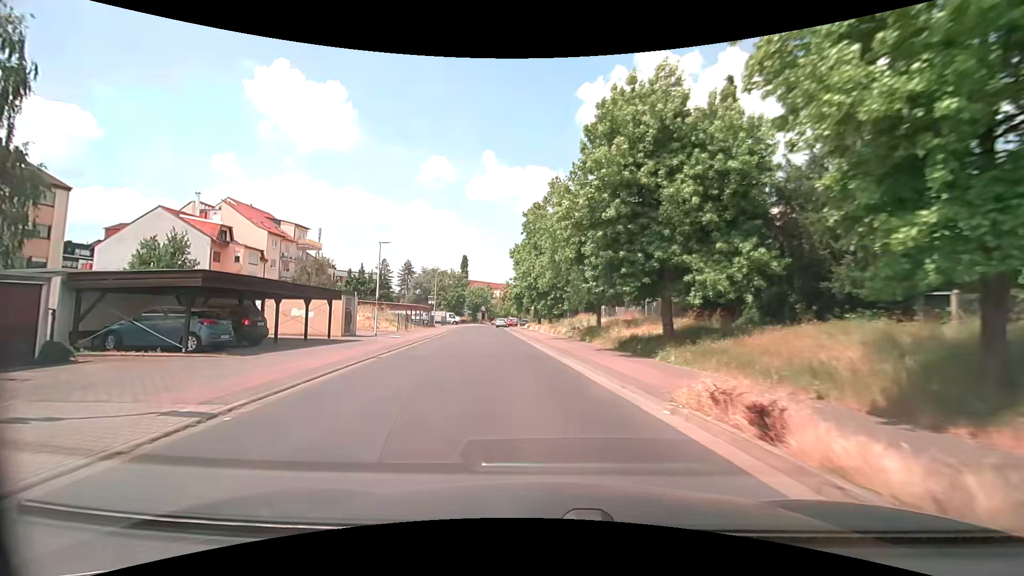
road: tertiary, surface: asphalt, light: Day
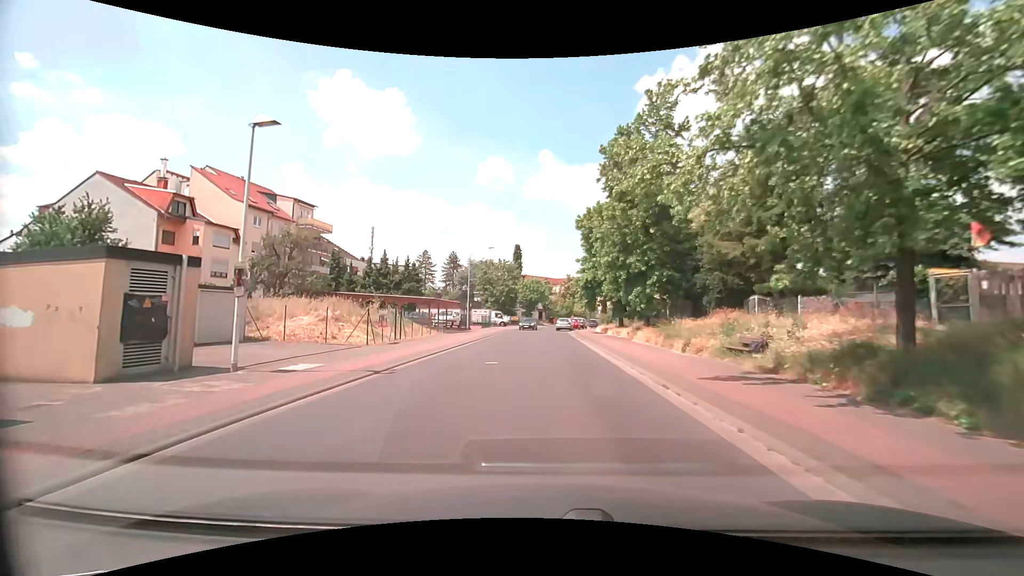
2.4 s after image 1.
(-1.7, +20.9) m; -8°
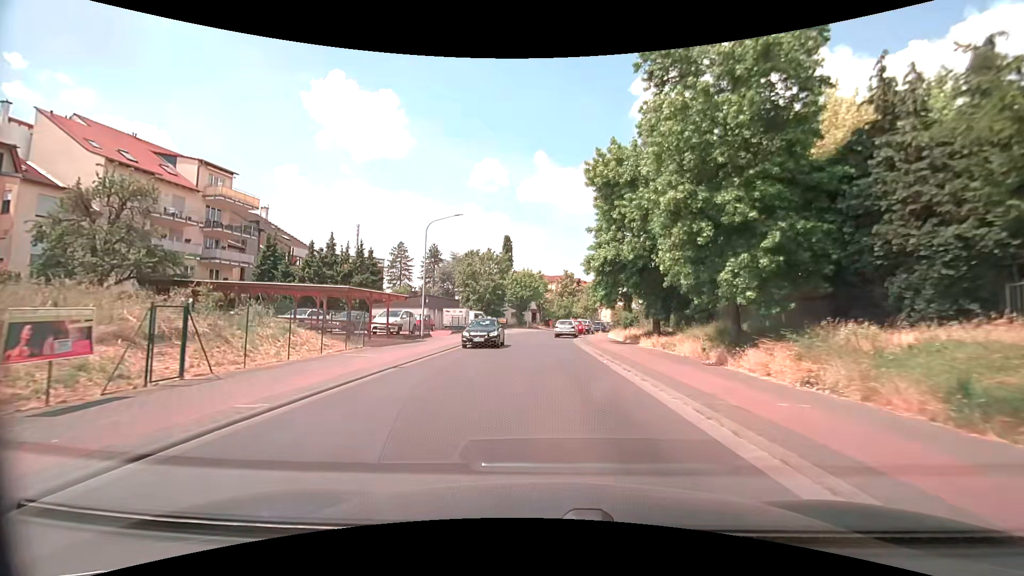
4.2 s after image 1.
(+0.3, +16.0) m; +3°
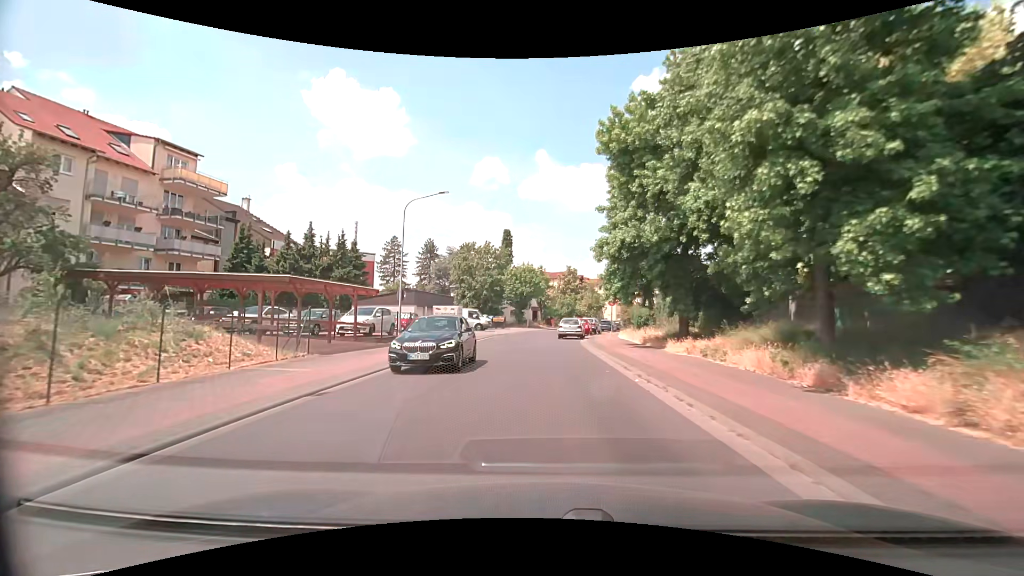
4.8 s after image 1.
(-0.1, +5.4) m; -1°
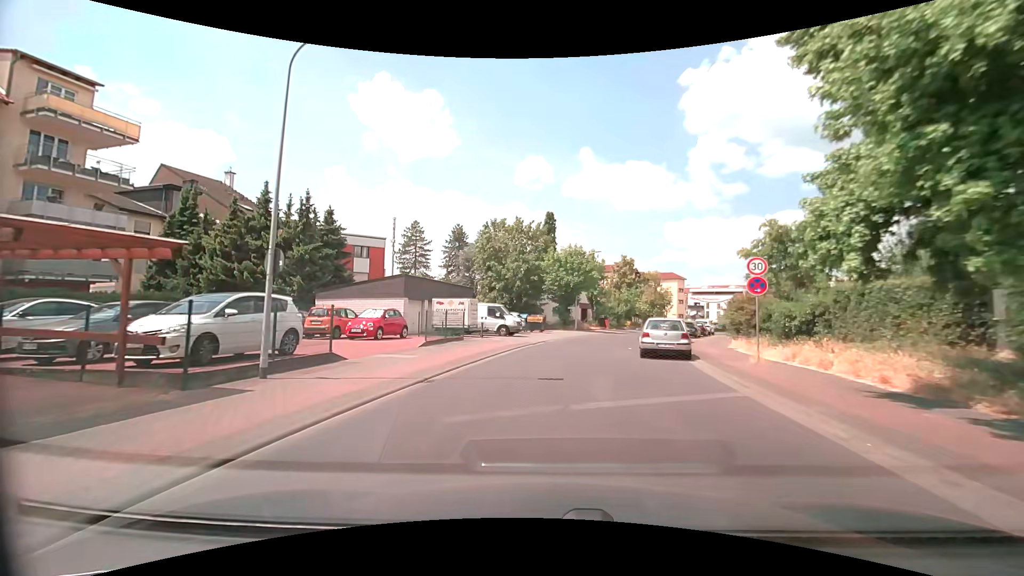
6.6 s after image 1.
(-0.7, +16.1) m; -6°
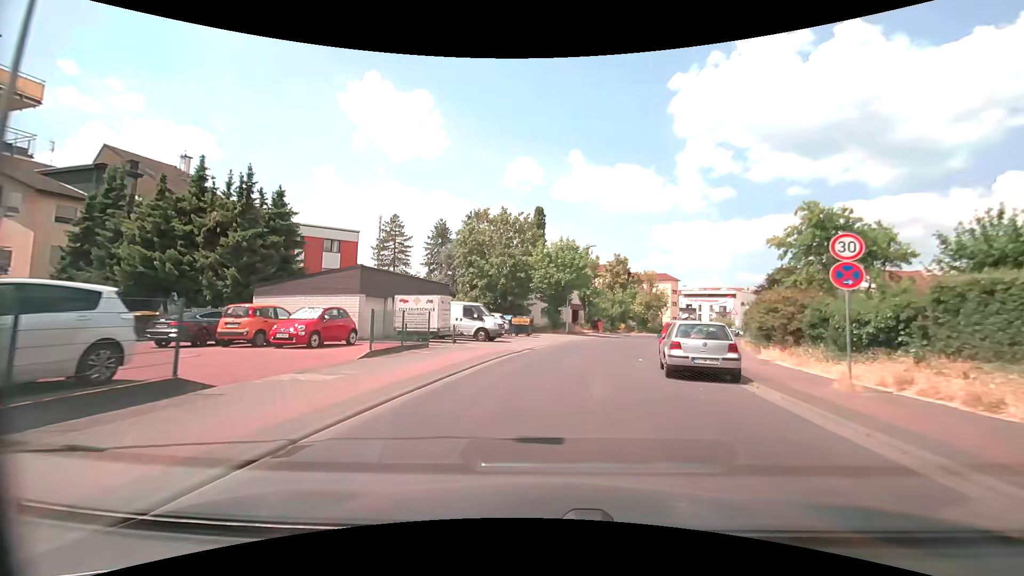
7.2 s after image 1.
(+0.1, +5.4) m; +2°
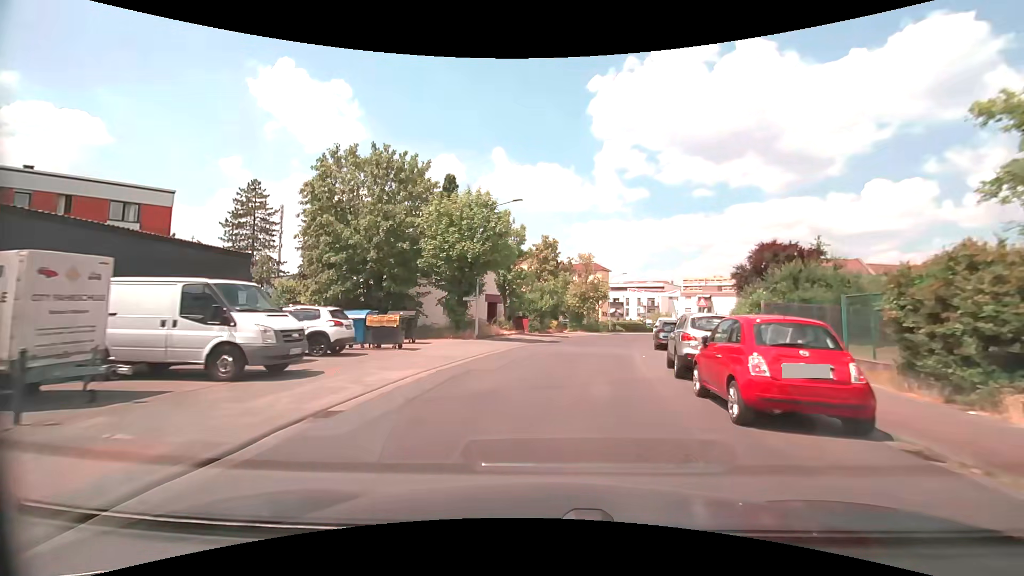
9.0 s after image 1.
(+1.2, +16.0) m; +8°
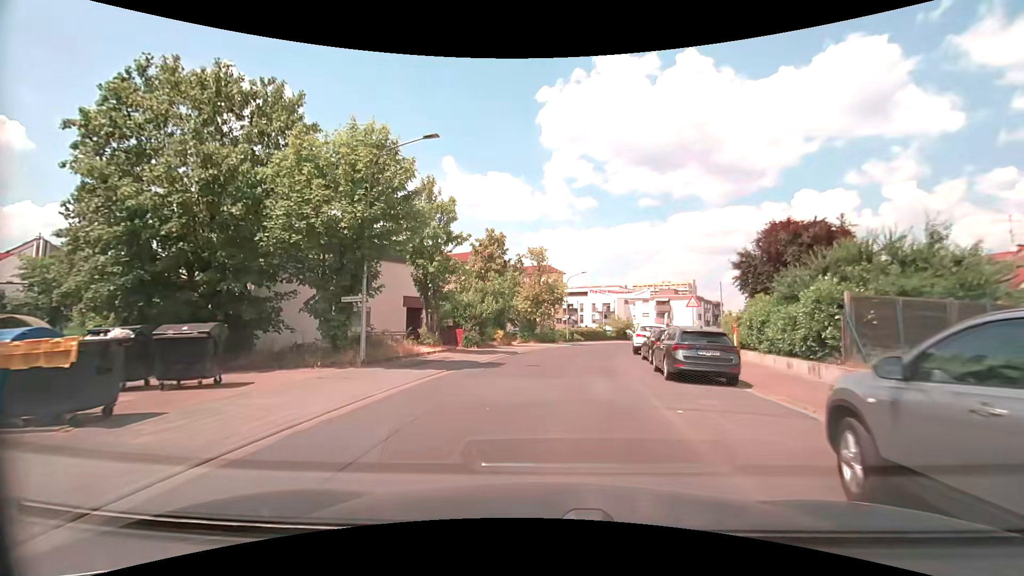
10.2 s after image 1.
(+0.6, +10.7) m; +6°
(0, +10) (+1, +20) (+3, +30) (+6, +39) (+9, +49) (+12, +58) (+17, +67) (+21, +76) (+26, +85) (+32, +93) m
